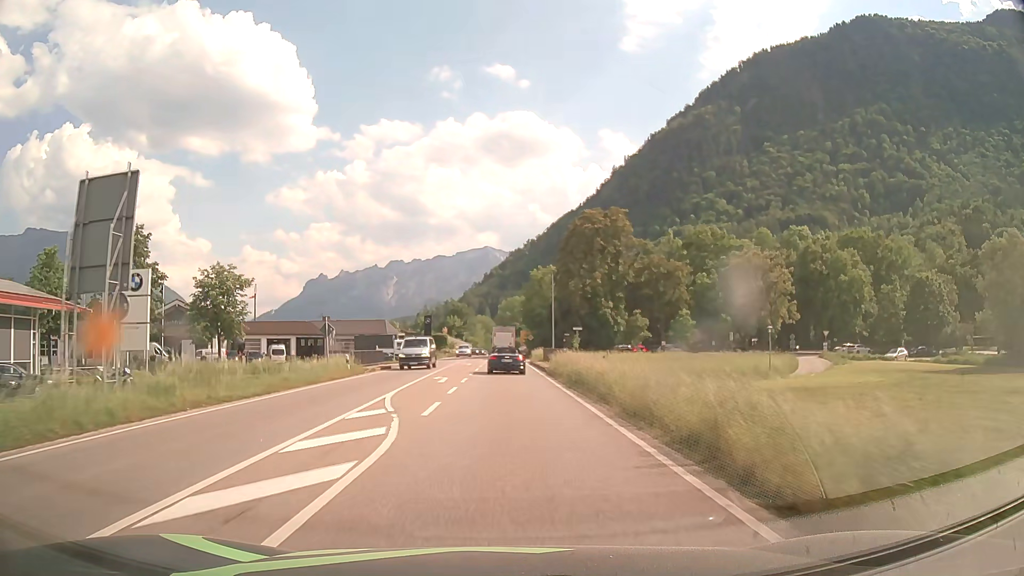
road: primary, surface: asphalt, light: Day
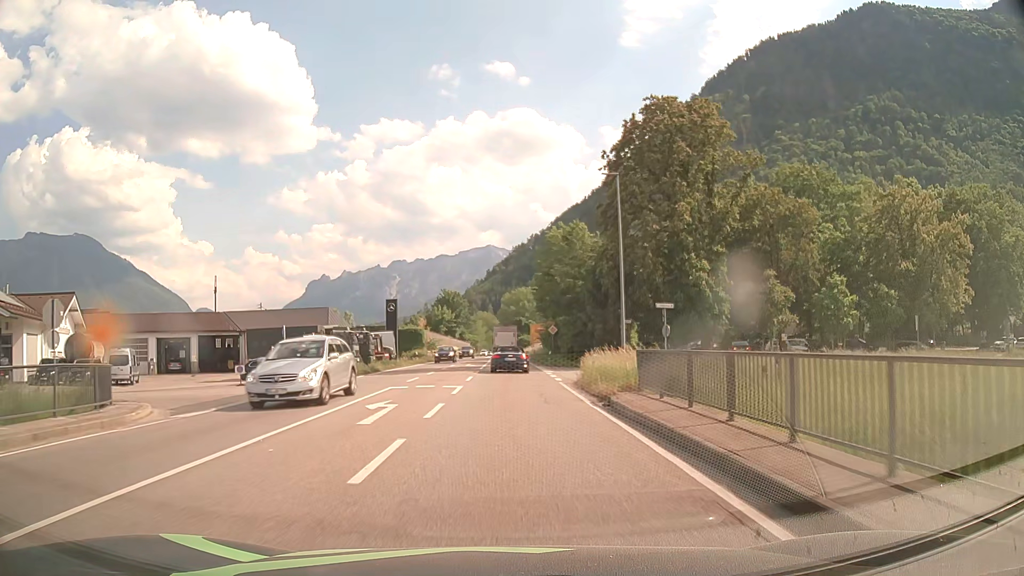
(-0.2, +36.5) m; 0°
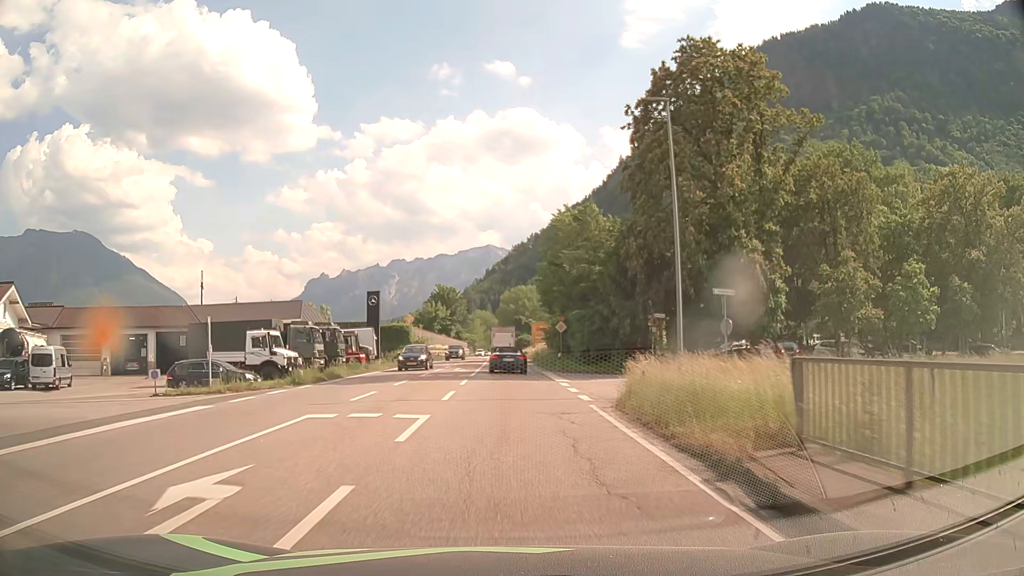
(0.0, +9.2) m; 0°
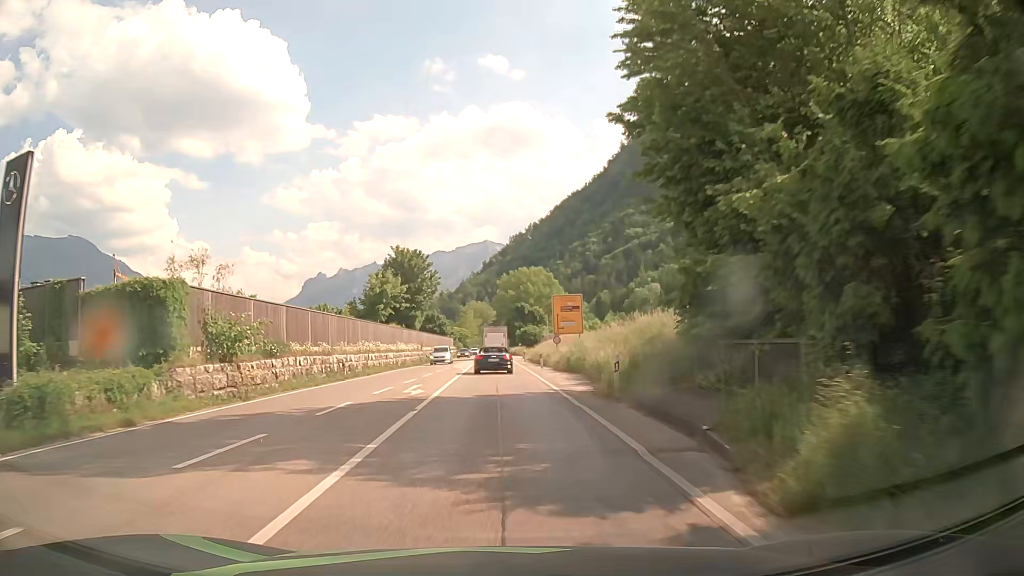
(+0.2, +46.4) m; 0°
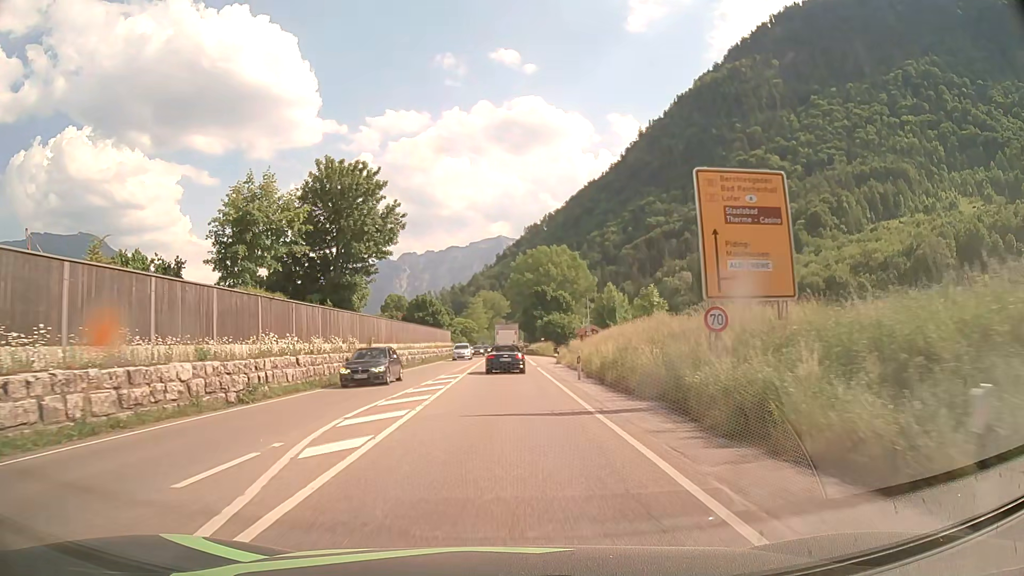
(-0.2, +36.8) m; -1°
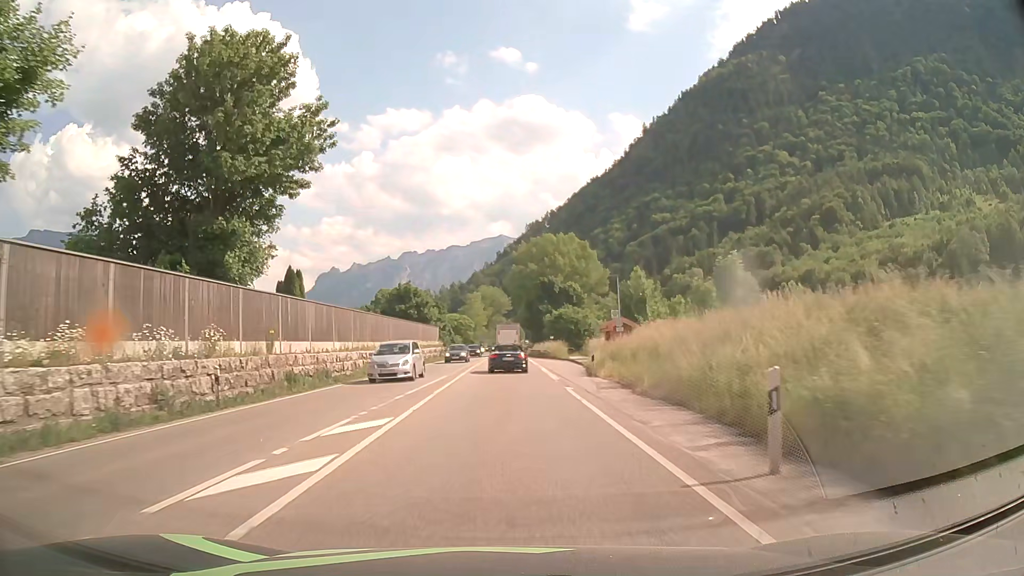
(0.0, +18.5) m; 0°
